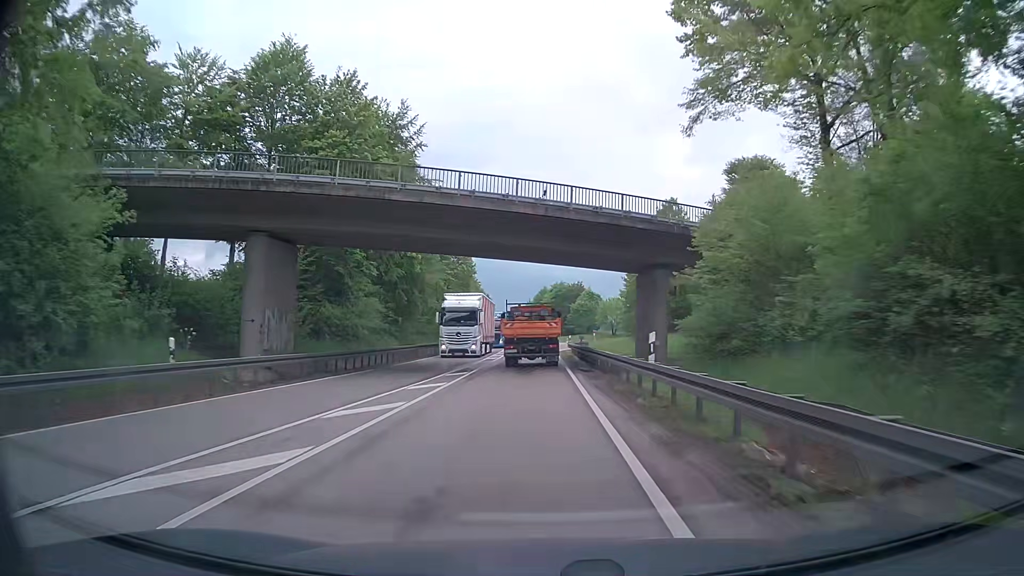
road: primary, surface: asphalt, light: Day
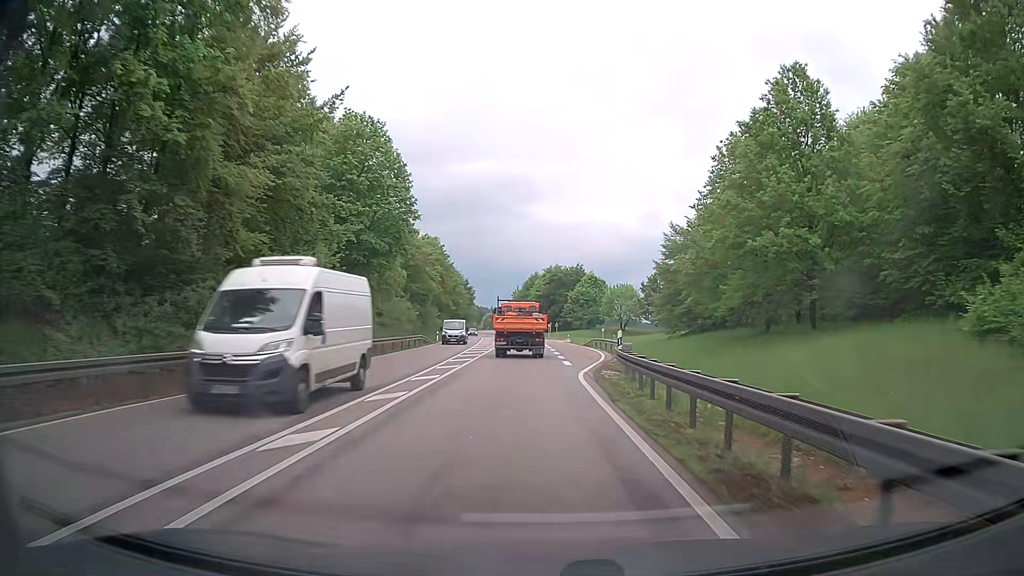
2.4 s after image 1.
(-0.2, +38.4) m; +1°
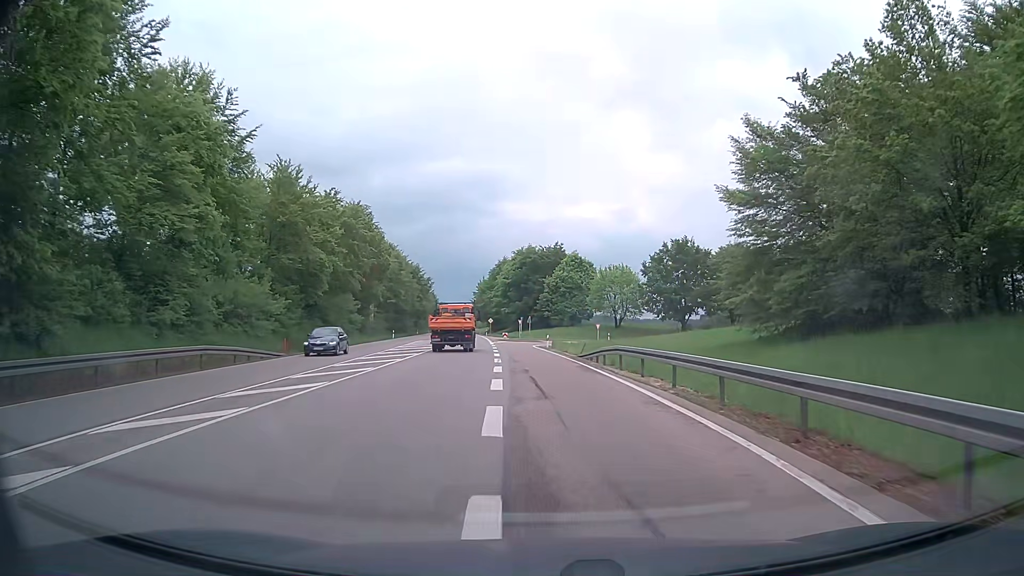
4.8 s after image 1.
(+0.7, +35.6) m; +2°
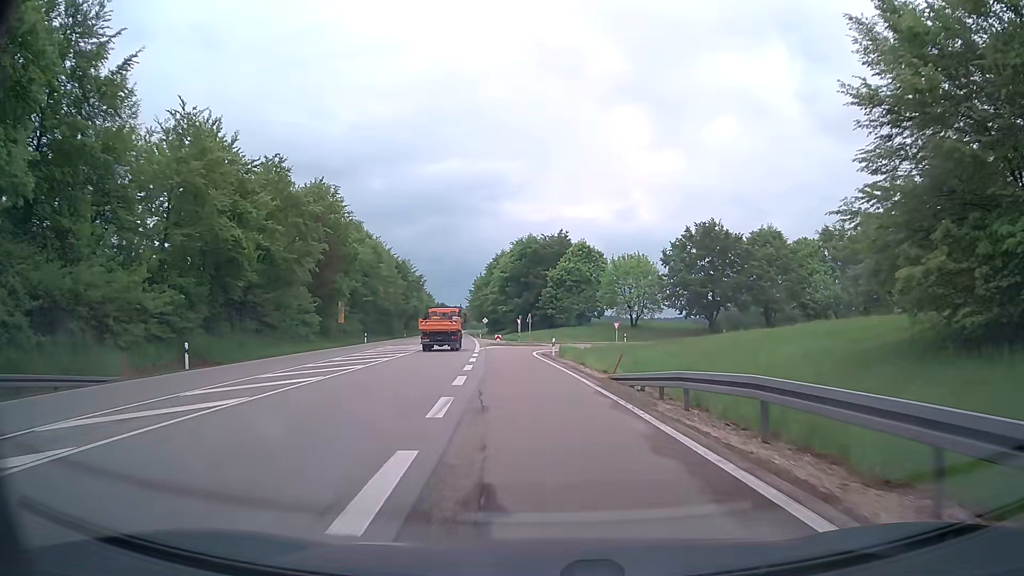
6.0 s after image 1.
(0.0, +15.9) m; 0°
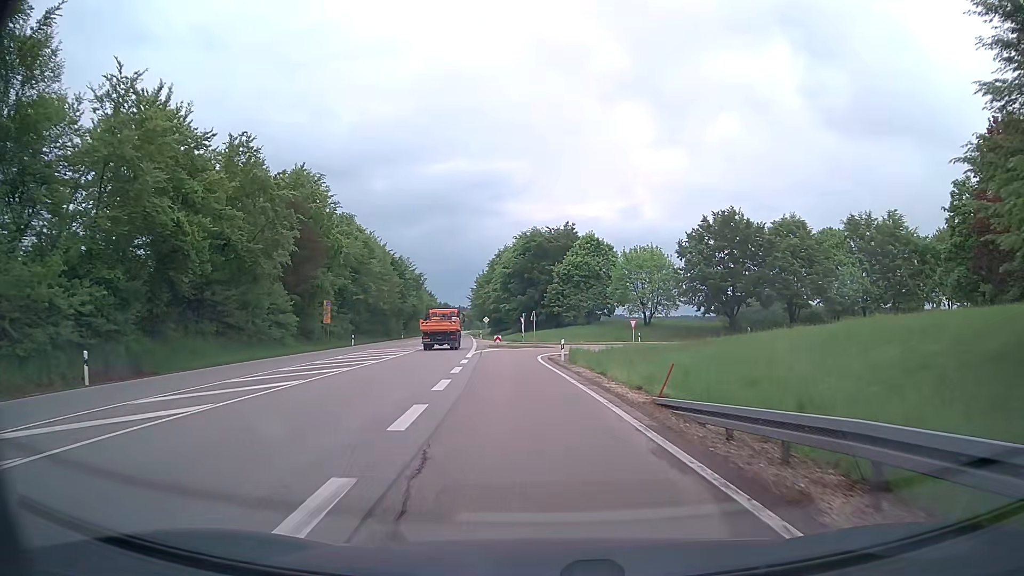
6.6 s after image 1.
(0.0, +7.3) m; -1°
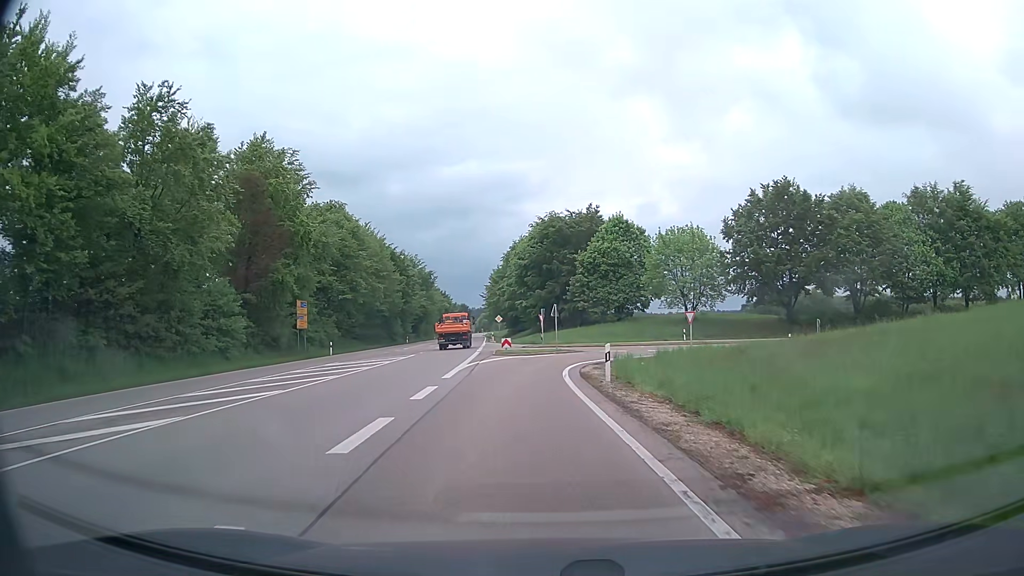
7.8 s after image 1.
(-0.1, +13.5) m; -2°
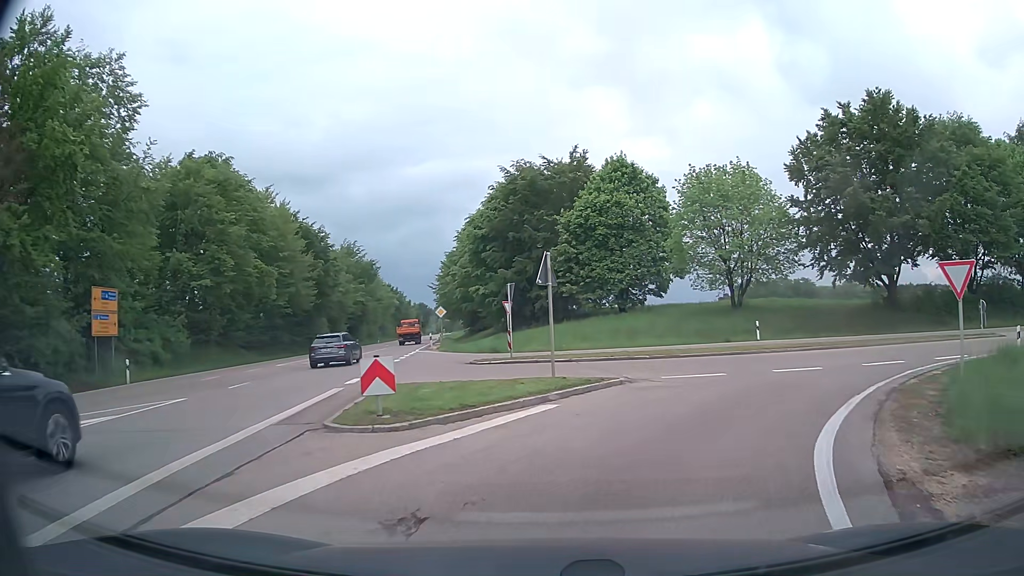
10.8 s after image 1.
(-0.3, +26.4) m; +2°
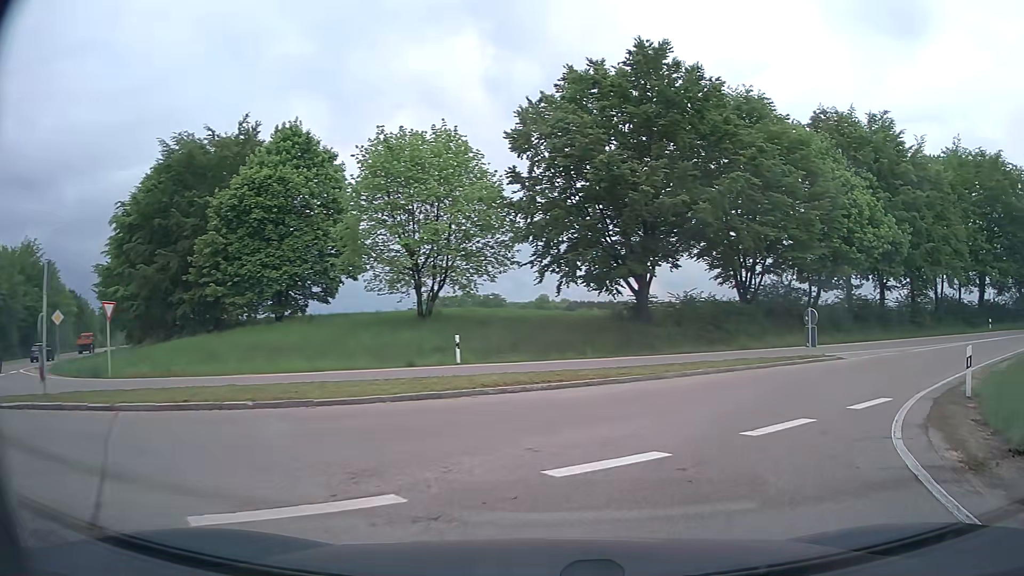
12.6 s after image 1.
(+2.3, +11.7) m; +26°
